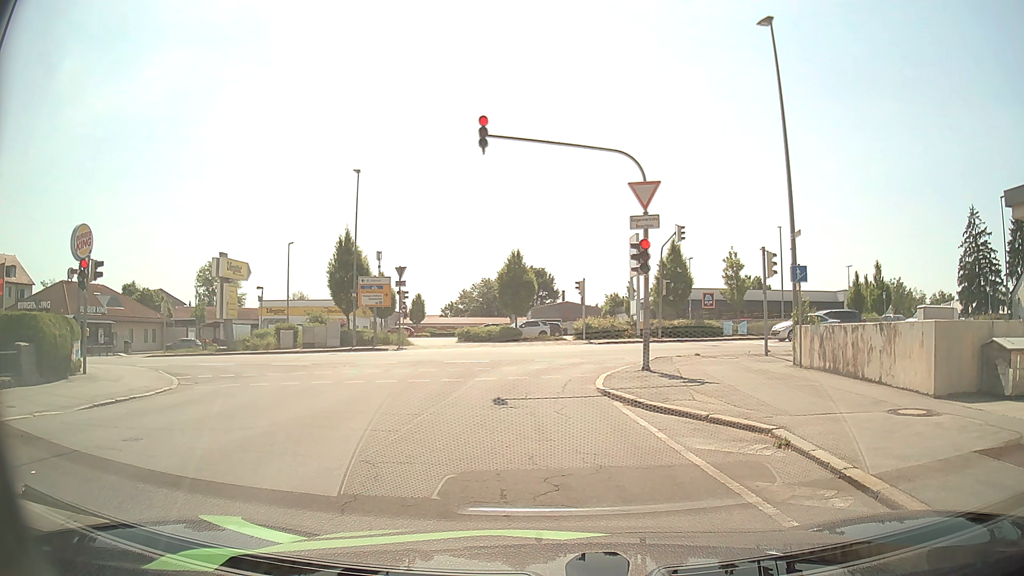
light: Day
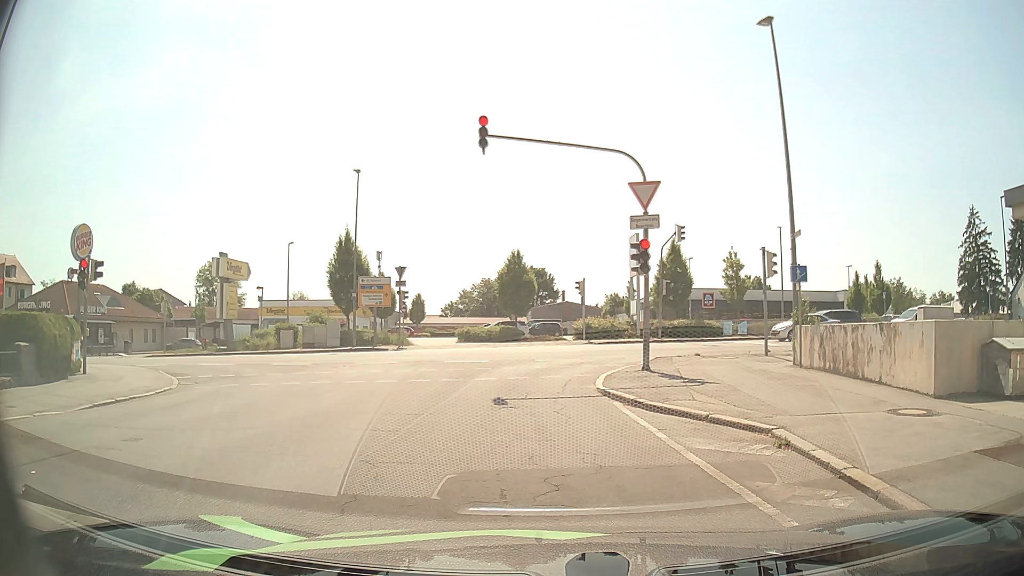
(0.0, 0.0) m; 0°
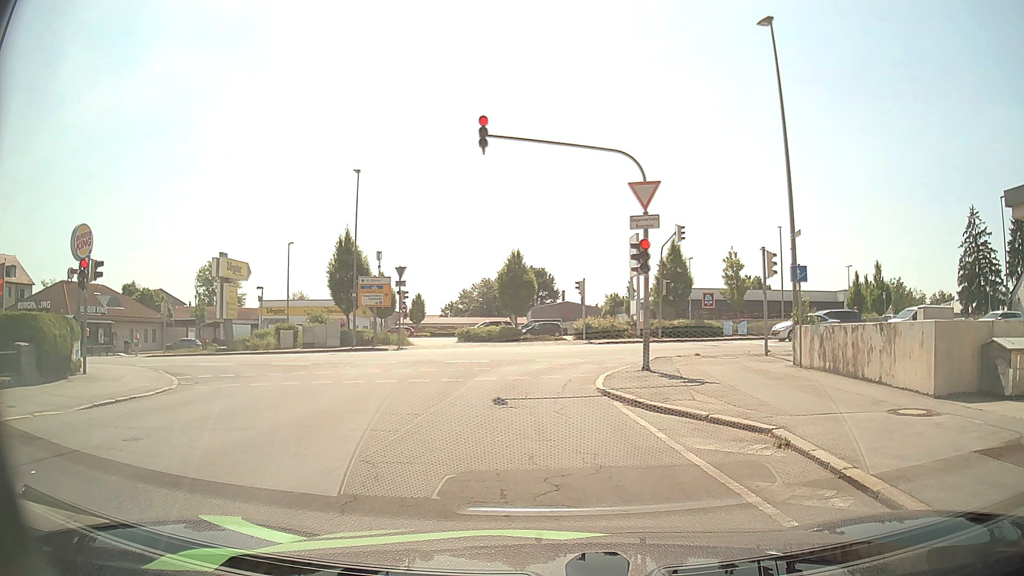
(0.0, 0.0) m; 0°
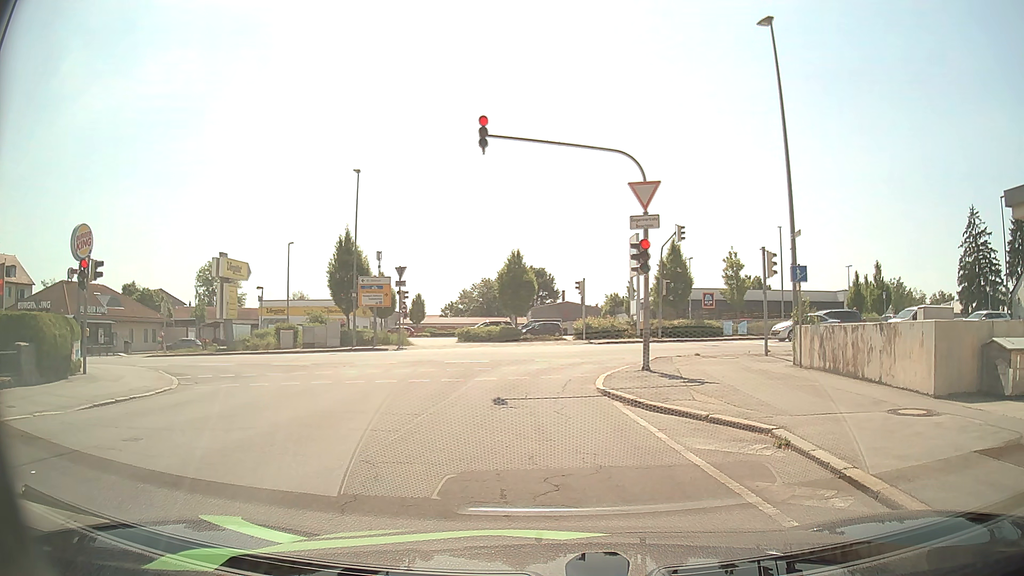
(0.0, 0.0) m; 0°
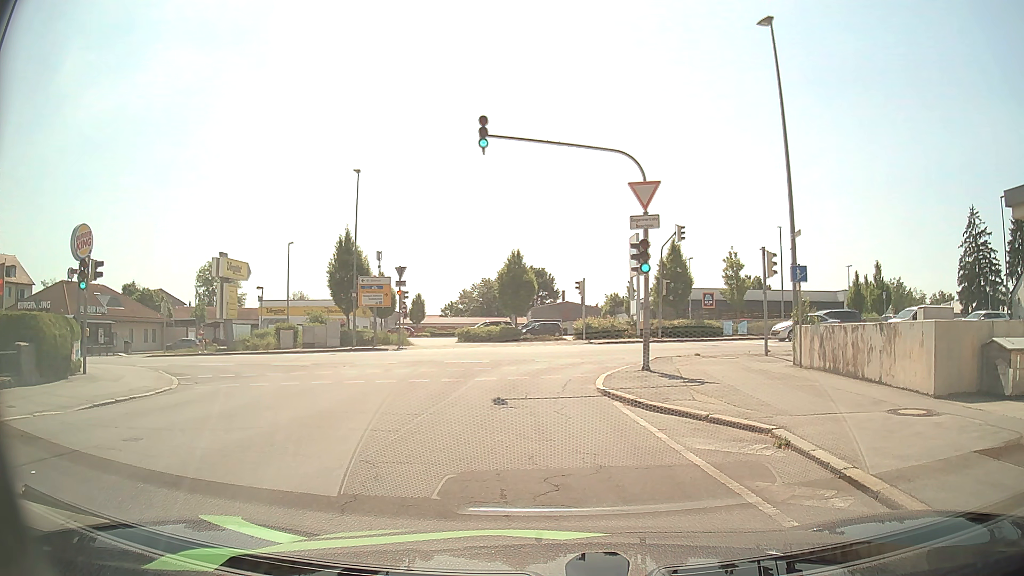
(0.0, 0.0) m; 0°
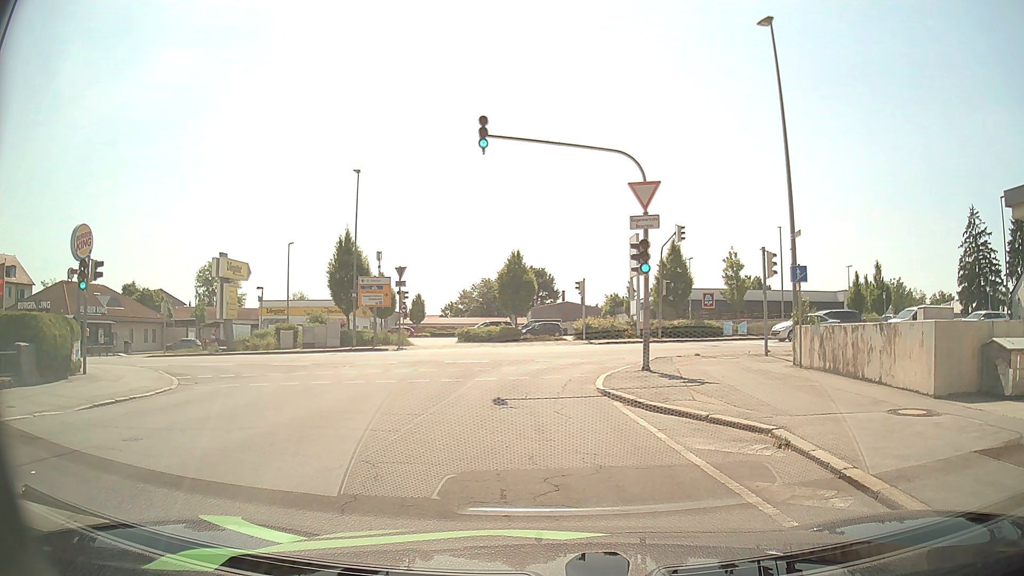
(0.0, 0.0) m; 0°
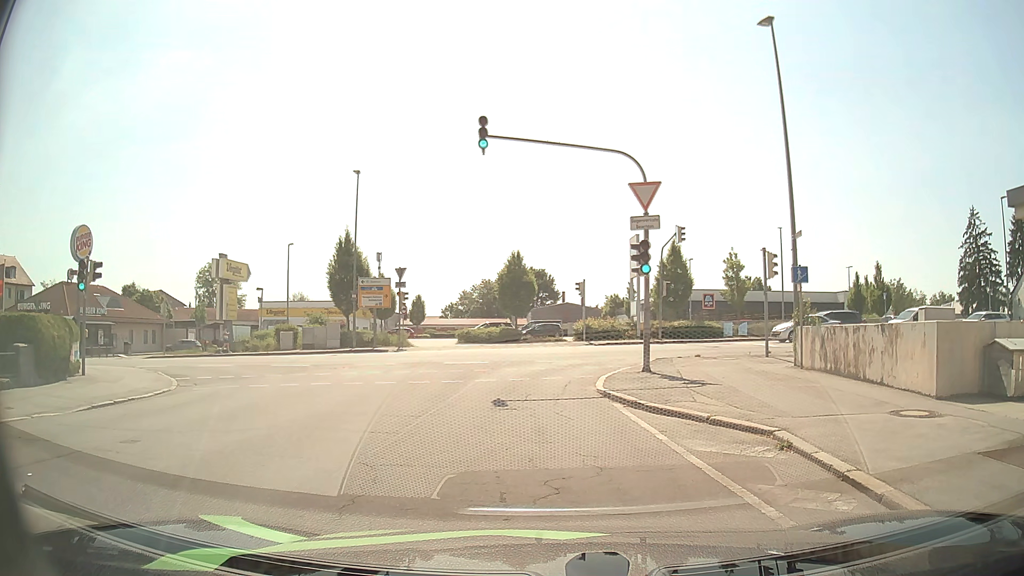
(0.0, 0.0) m; 0°
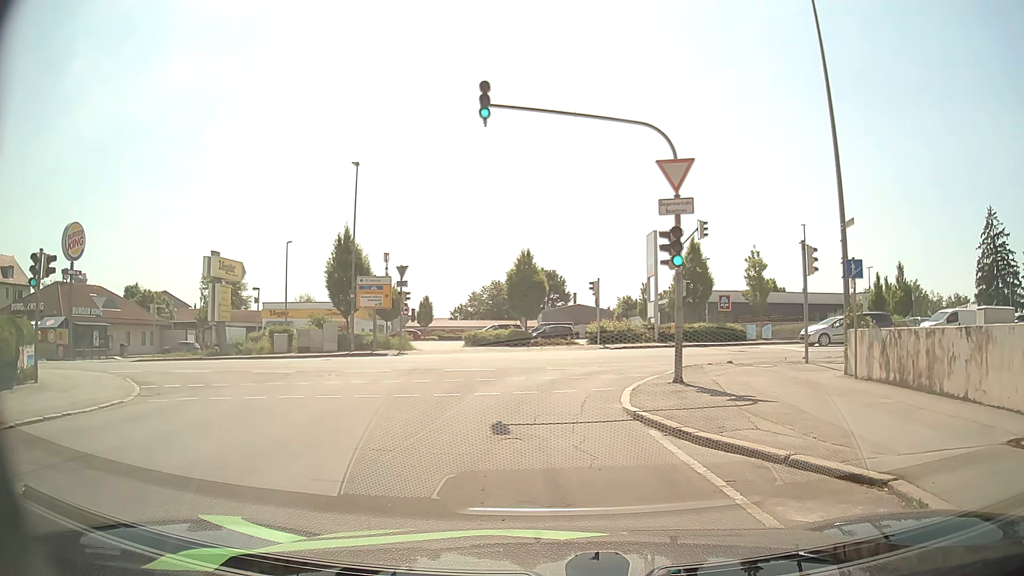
(-0.1, +2.7) m; -1°
(-1, +10) (0, +20) (+8, +26) (+18, +27) (+28, +27) (+37, +28) (+47, +28) (+57, +28) (+67, +28) (+77, +28) m
